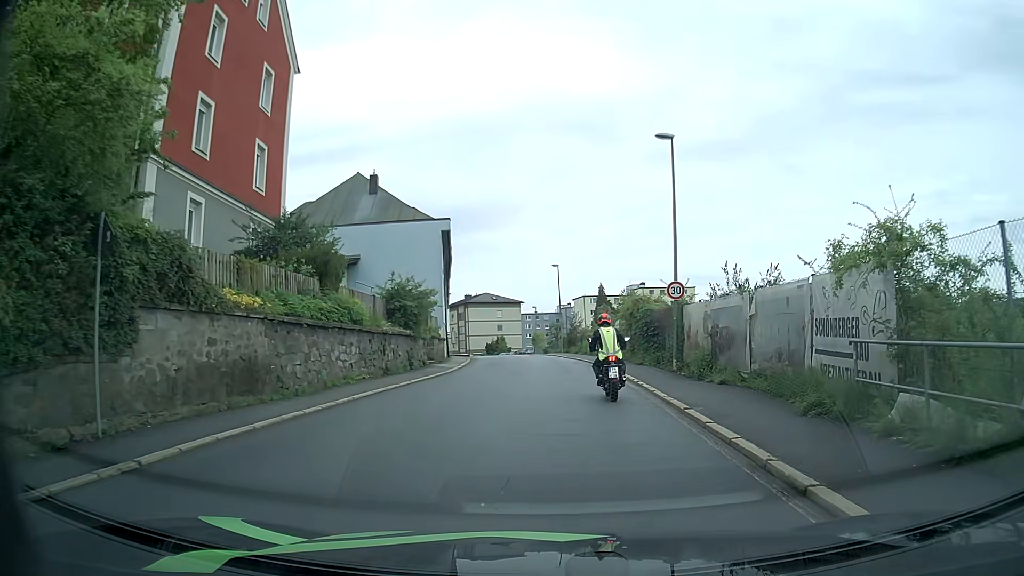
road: tertiary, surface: asphalt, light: Day
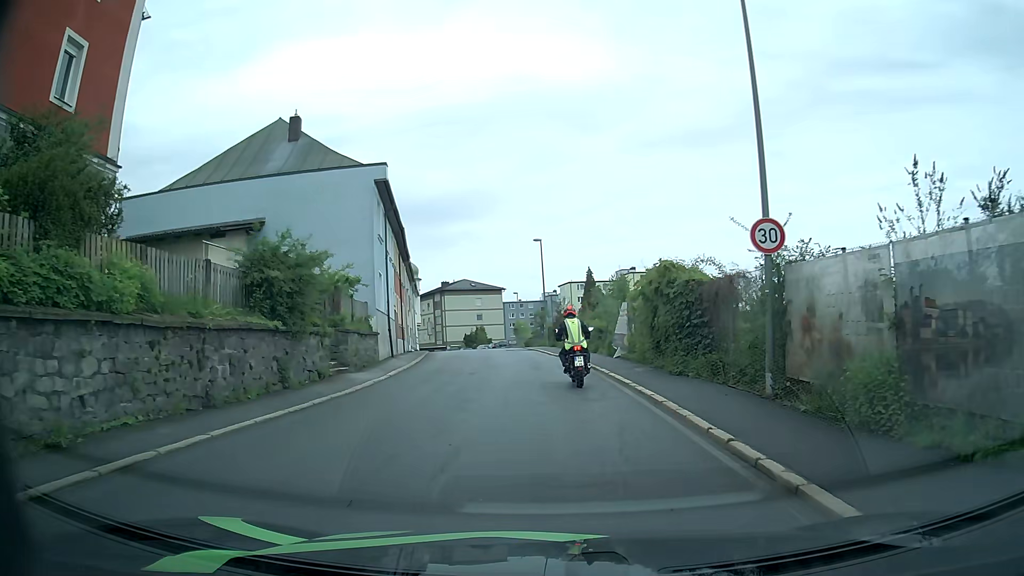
(+0.3, +11.1) m; +2°
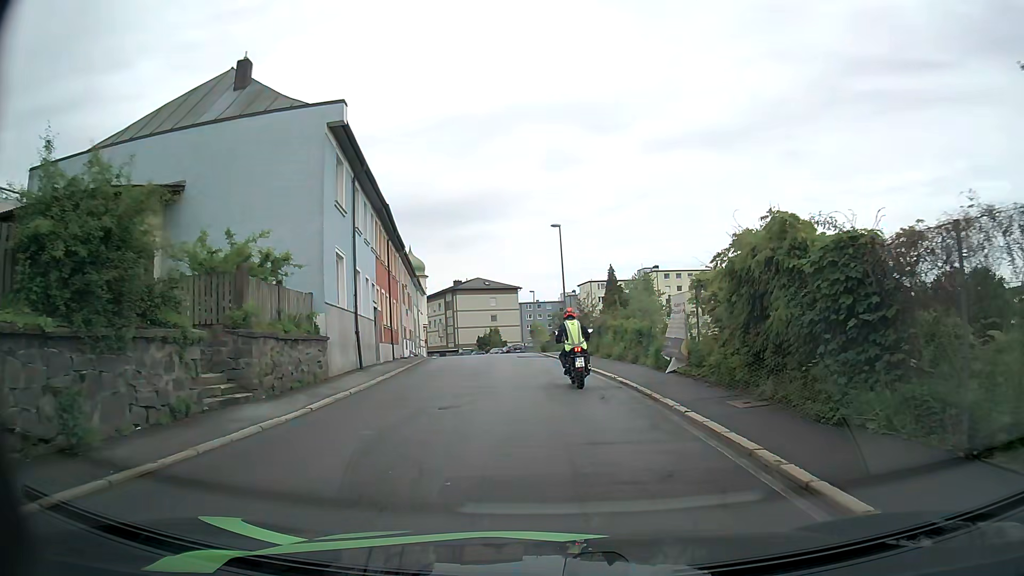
(-0.1, +8.0) m; -2°
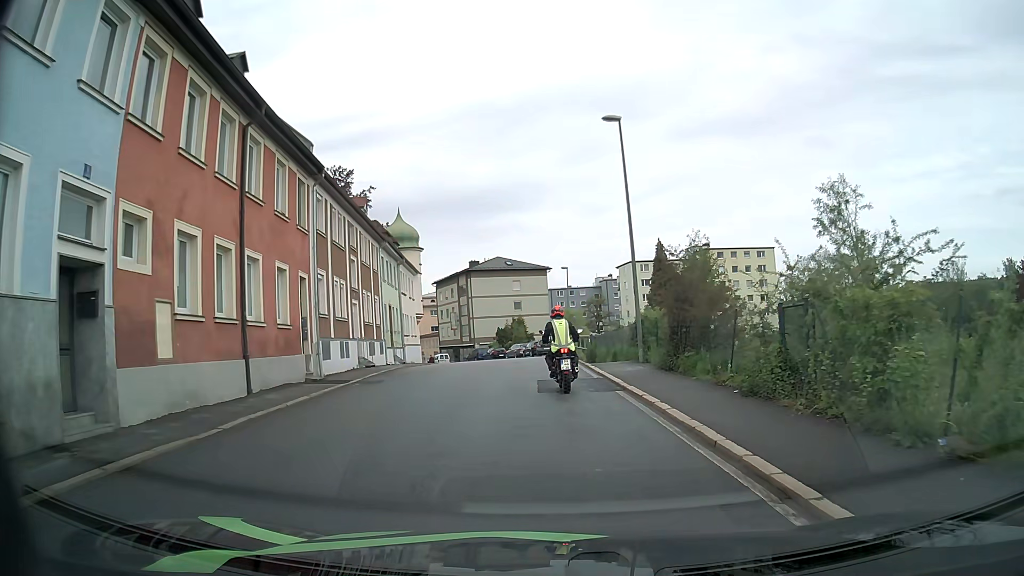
(-0.7, +21.2) m; -2°
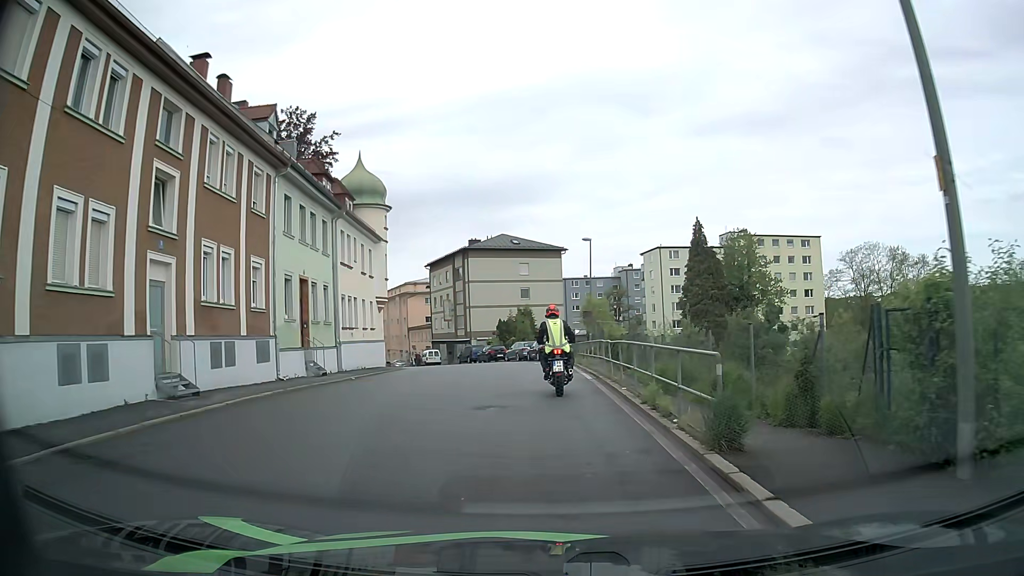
(-0.3, +16.9) m; -2°
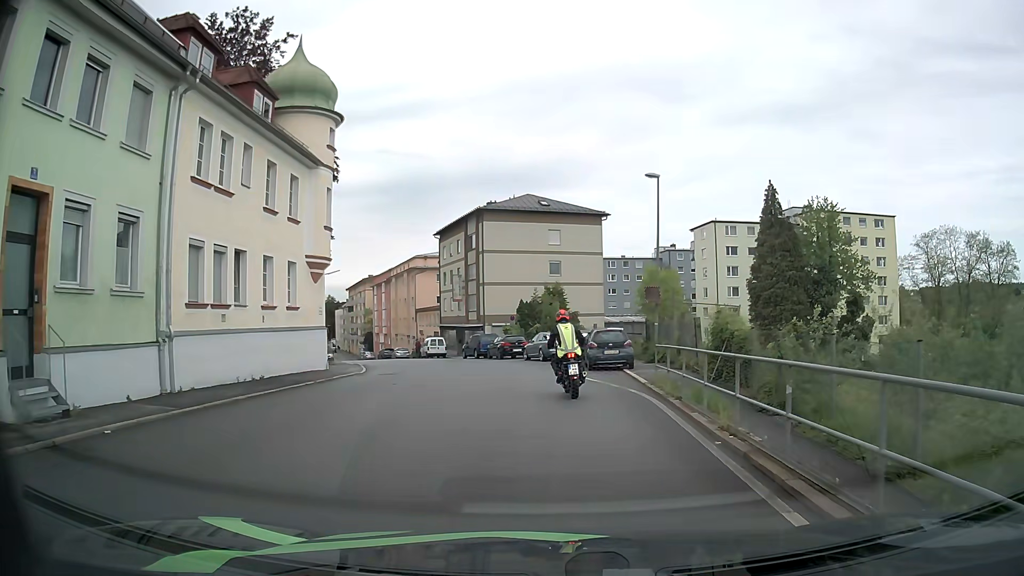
(-0.3, +16.4) m; -3°
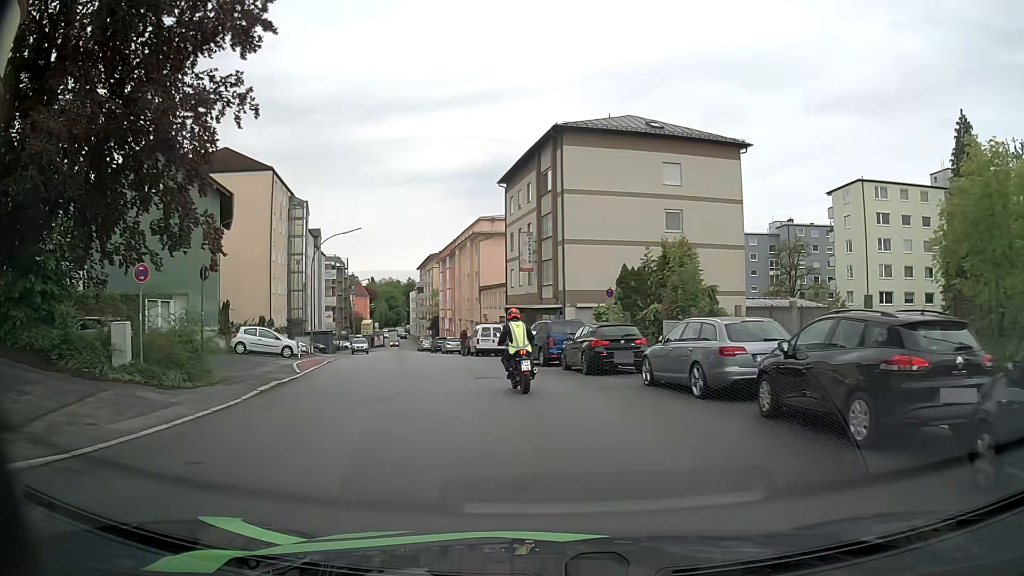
(-0.9, +21.3) m; -8°
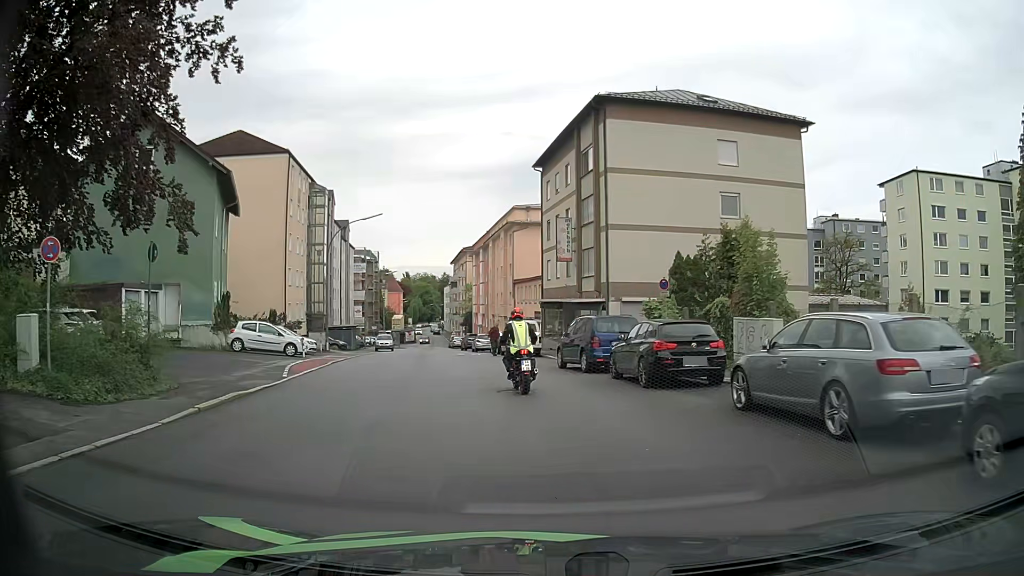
(-0.1, +4.5) m; -2°
(-1, +10) (-2, +20) (-4, +30) (-6, +40) (-7, +49) (-9, +59) (-11, +69) (-13, +79) (-15, +89) (-17, +98) m
